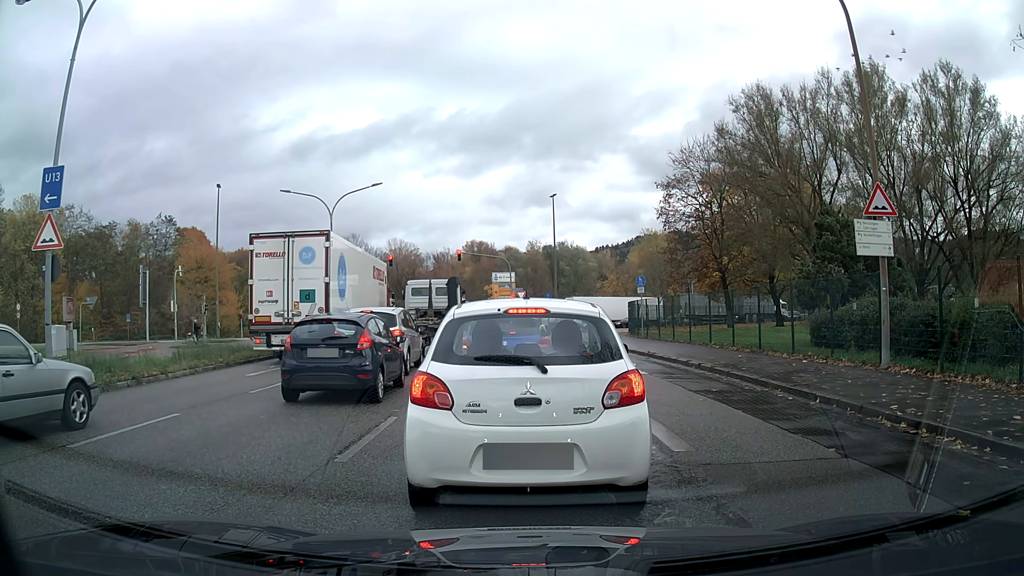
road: primary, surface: asphalt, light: Day
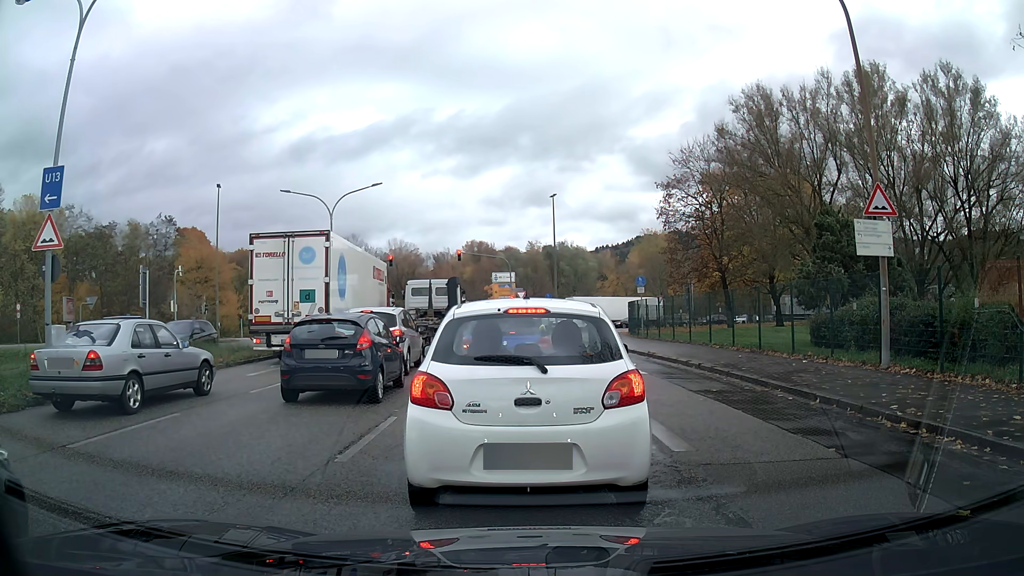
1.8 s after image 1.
(0.0, 0.0) m; 0°
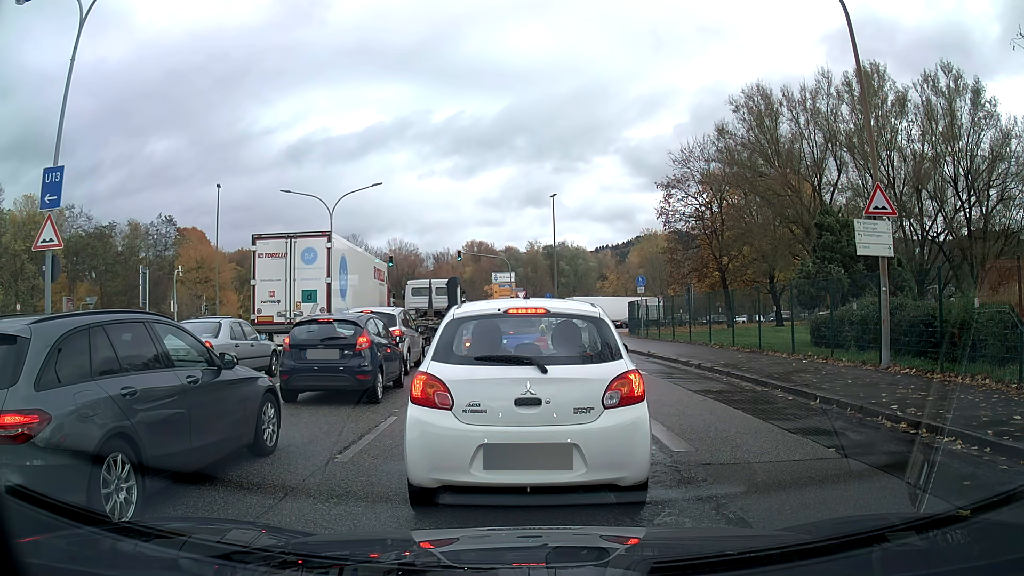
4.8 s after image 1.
(0.0, 0.0) m; 0°
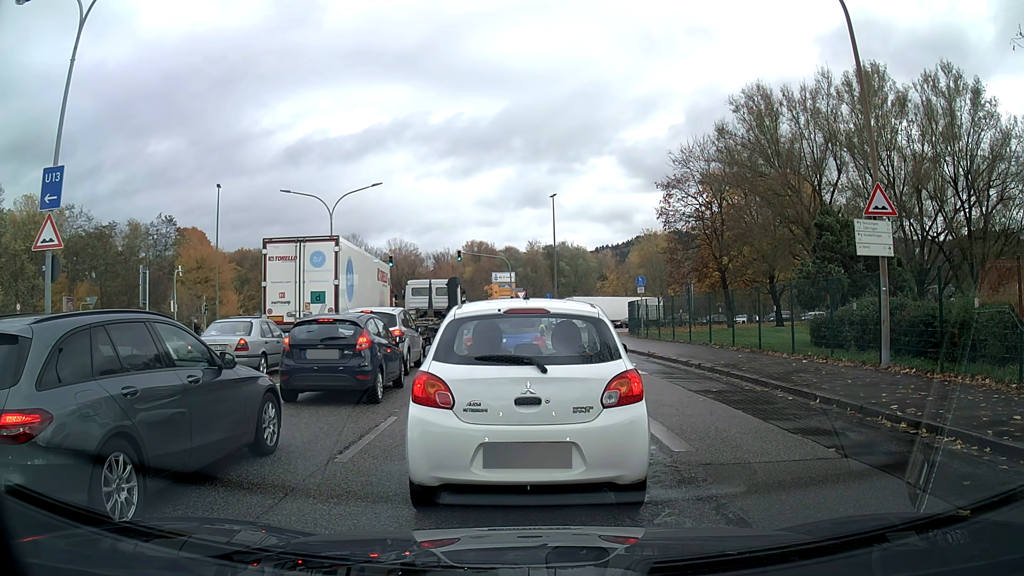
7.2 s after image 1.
(0.0, 0.0) m; 0°
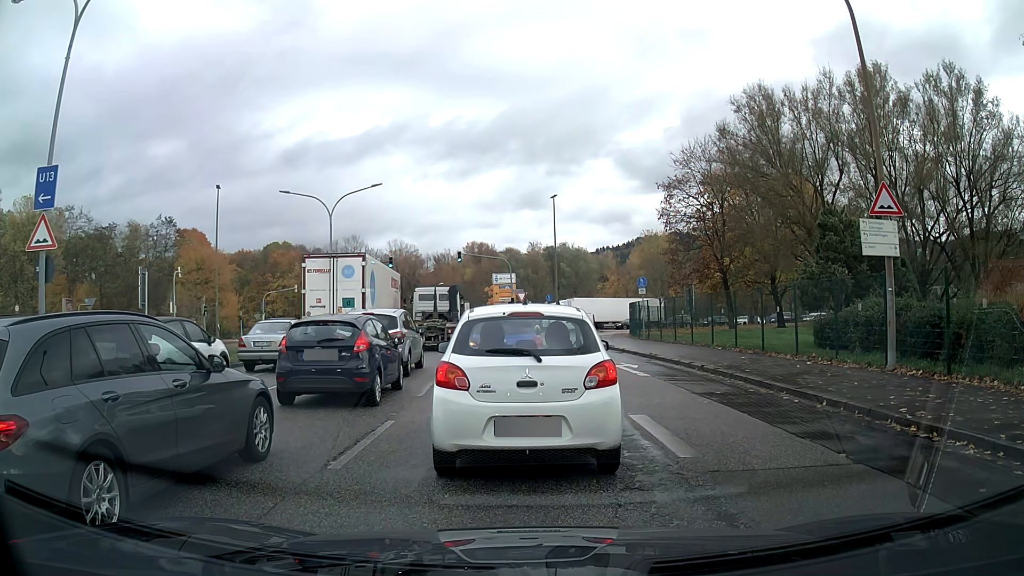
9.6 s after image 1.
(0.0, +0.2) m; 0°
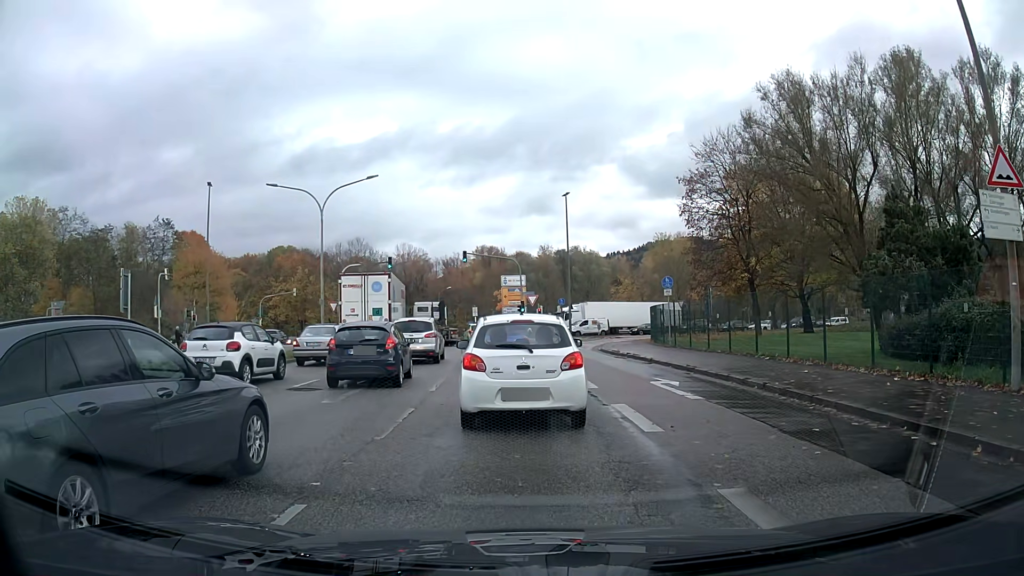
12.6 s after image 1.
(0.0, +4.2) m; -1°
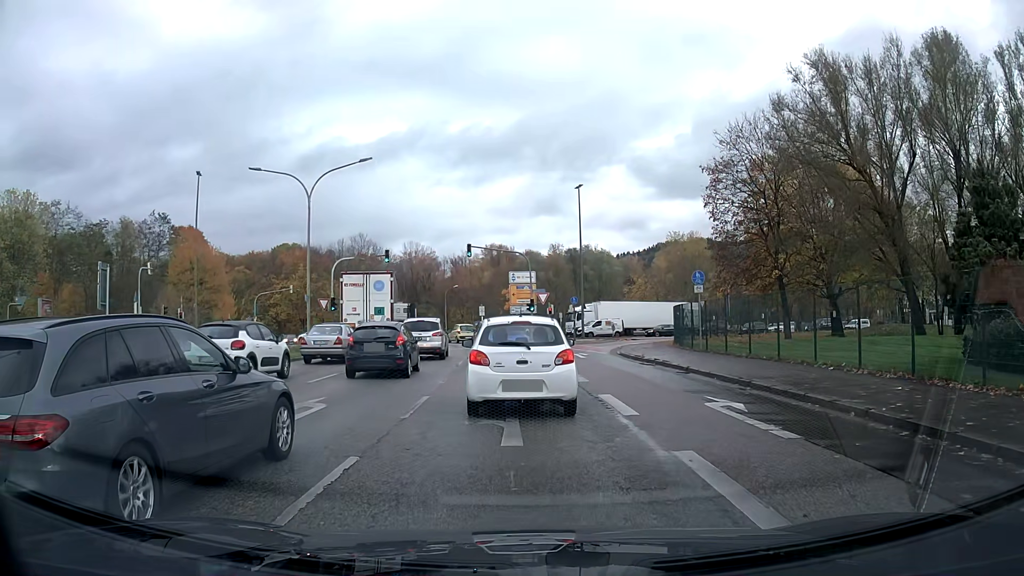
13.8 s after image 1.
(0.0, +4.3) m; -1°
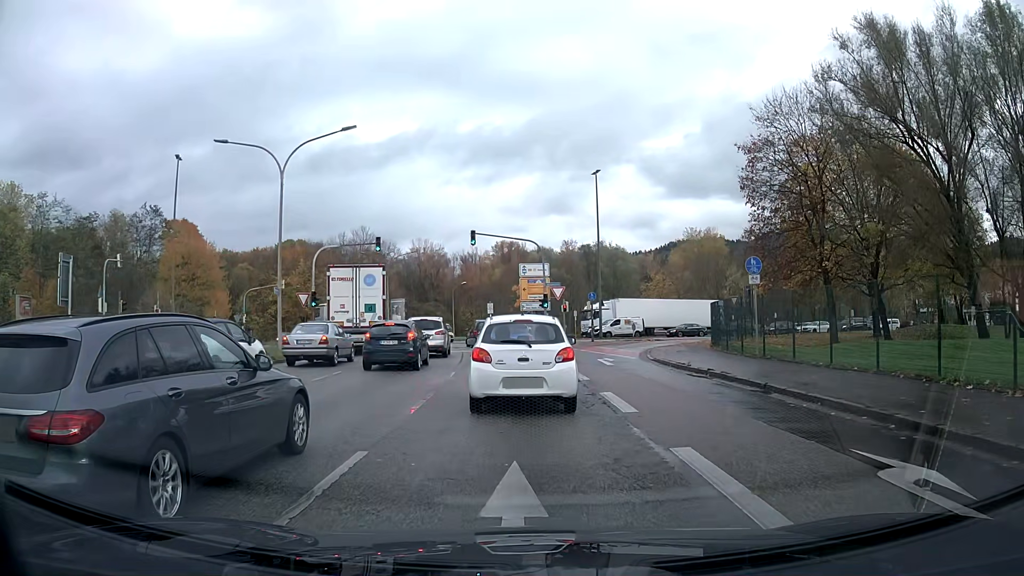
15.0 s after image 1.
(0.0, +5.8) m; -1°
(0, +10) (0, +20) (-1, +30) (-2, +40) (-6, +49) (-14, +55) (-23, +55) (-33, +52) (-42, +48) (-51, +45) m
